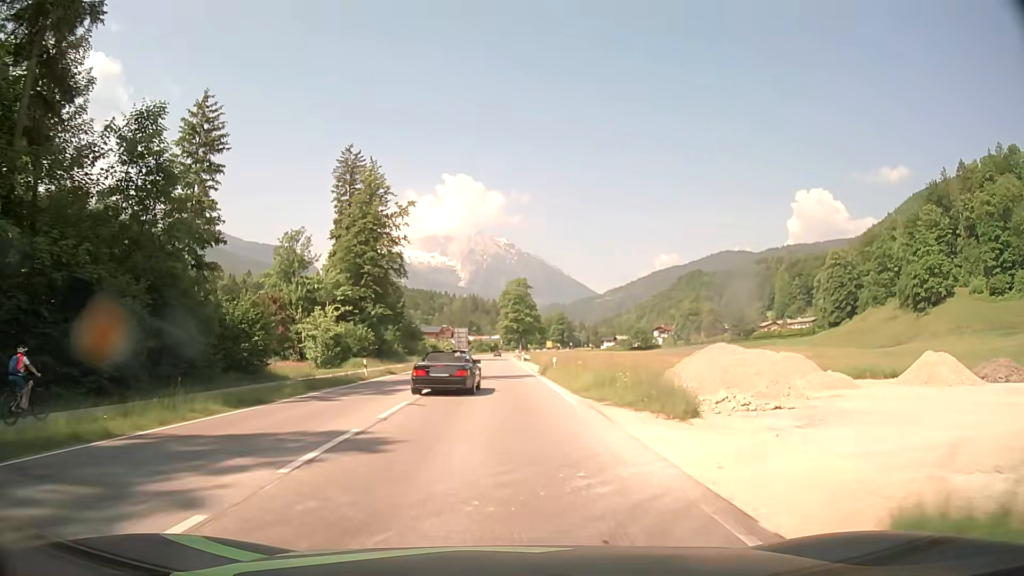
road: primary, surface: asphalt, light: Day
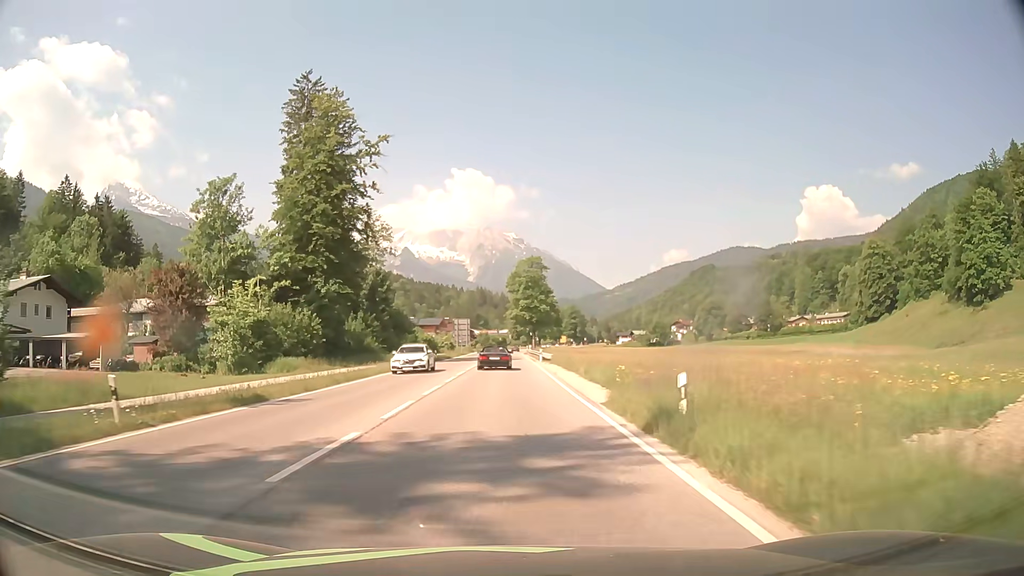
(-0.1, +25.0) m; -1°
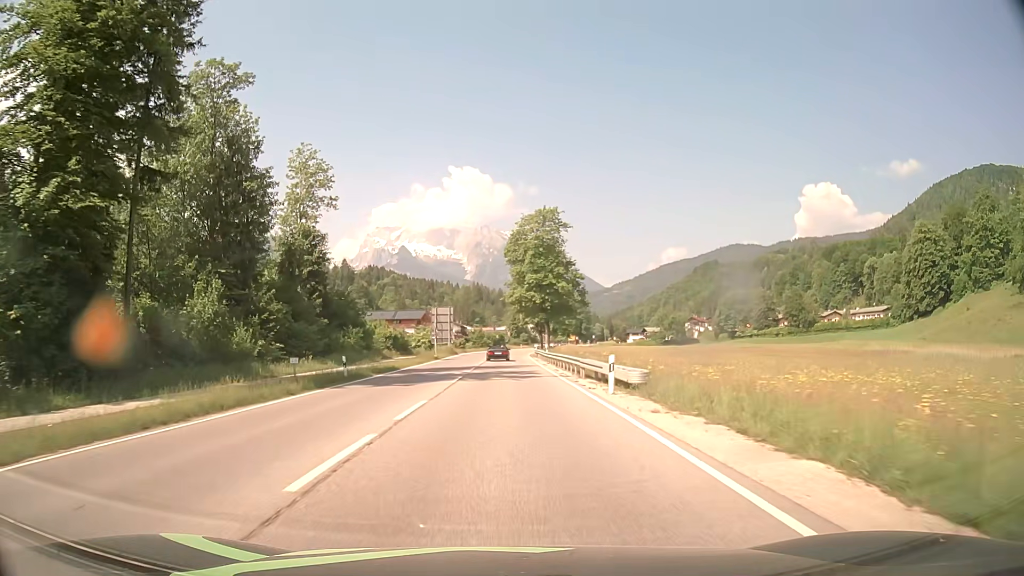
(-0.2, +36.7) m; 0°
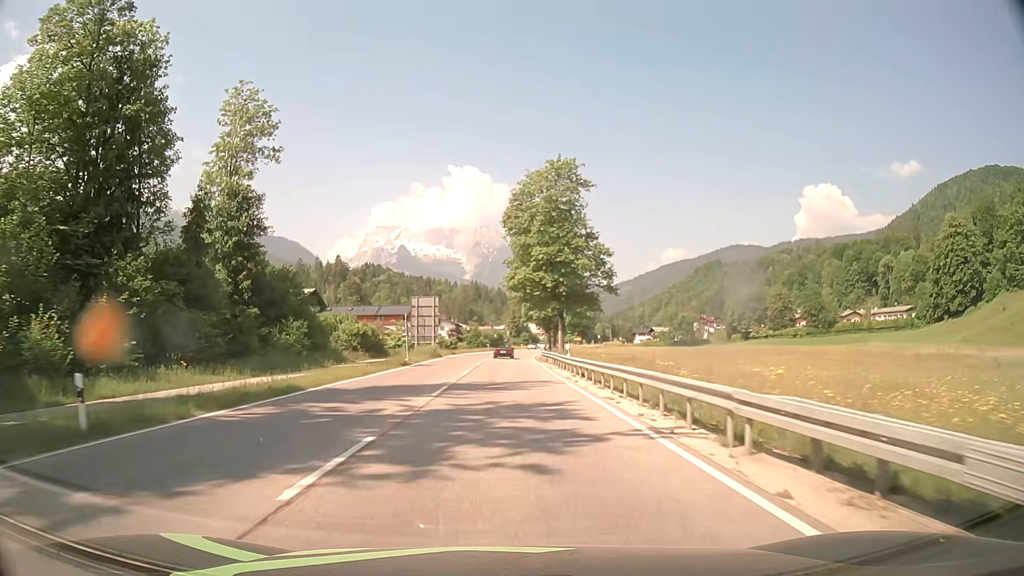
(0.0, +18.5) m; 0°
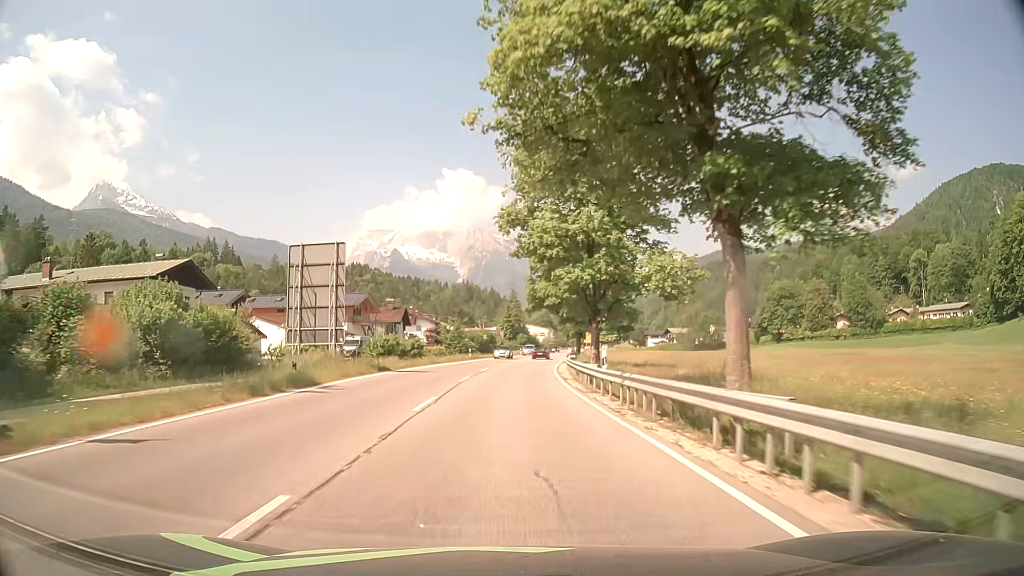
(0.0, +40.2) m; +1°
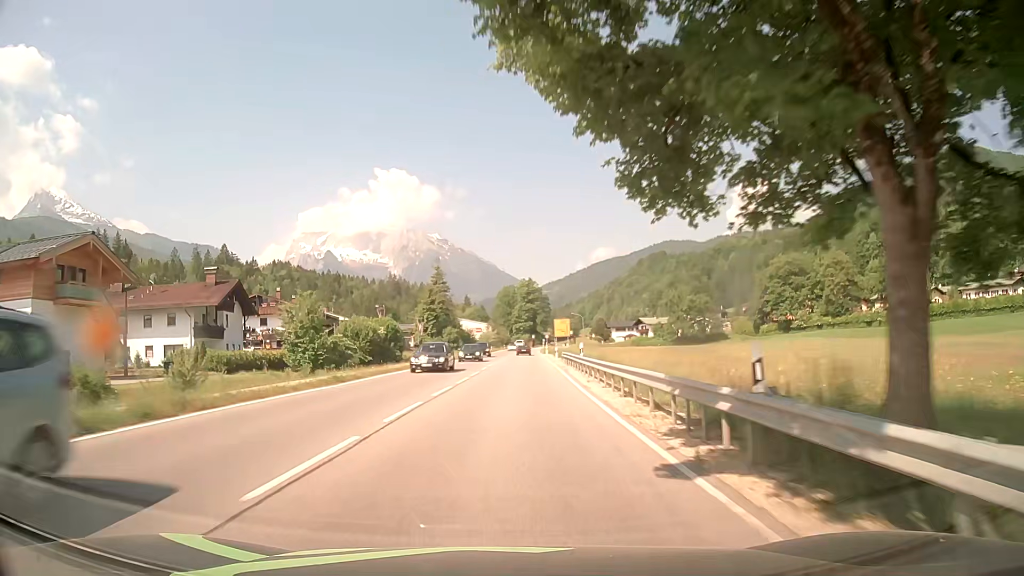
(+2.2, +56.6) m; +5°
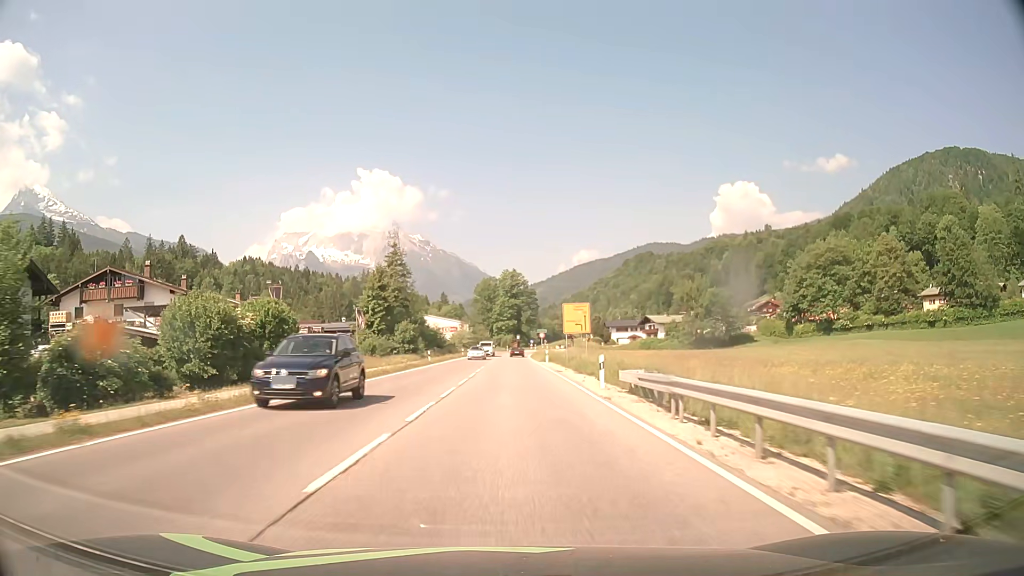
(+0.7, +35.6) m; +2°
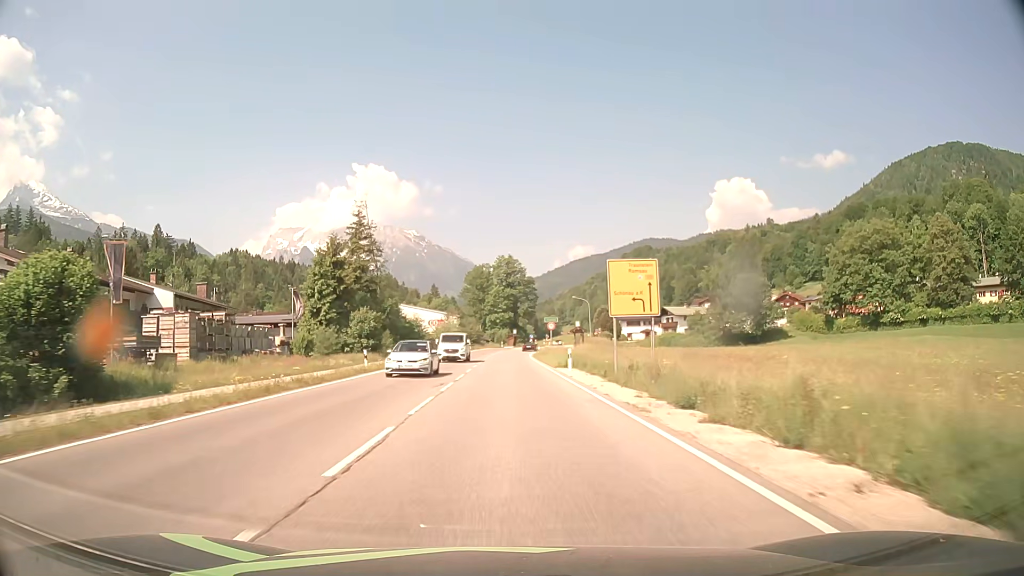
(+0.1, +23.5) m; 0°
(0, +10) (0, +20) (0, +30) (0, +40) (0, +50) (0, +60) (+1, +70) (+2, +80) (+3, +90) (+4, +100) m
